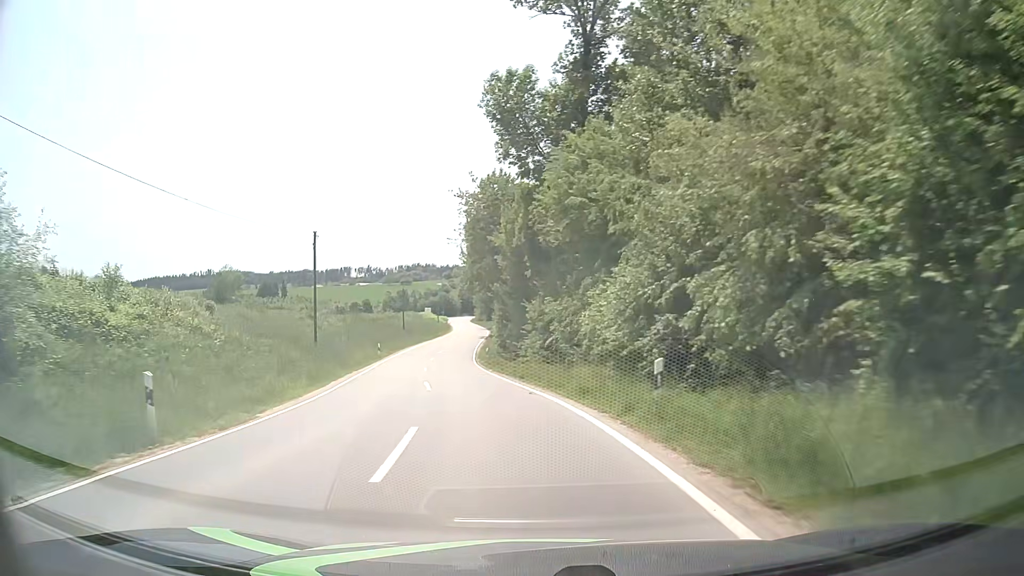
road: tertiary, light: Day
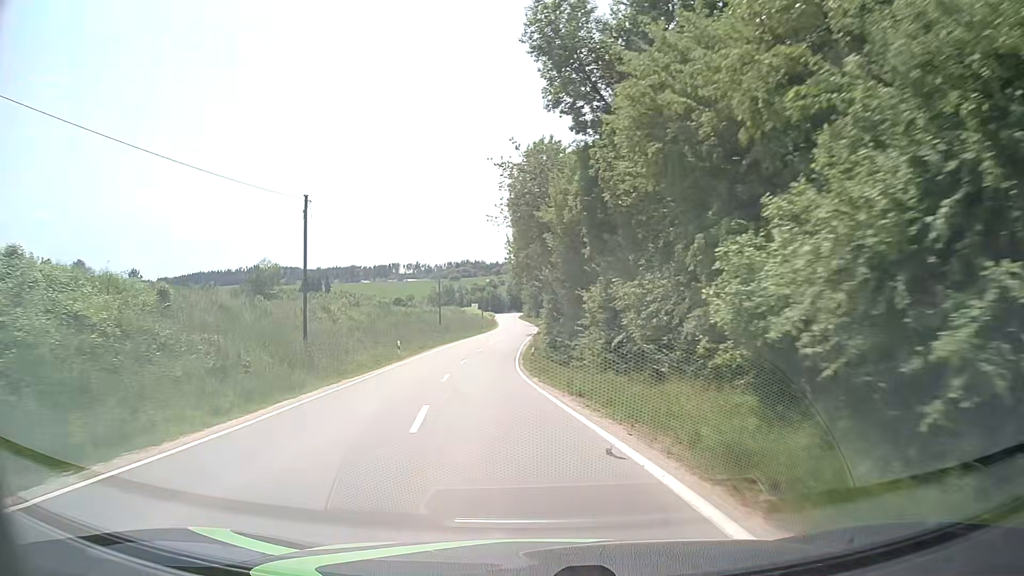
(-0.4, +8.9) m; -4°
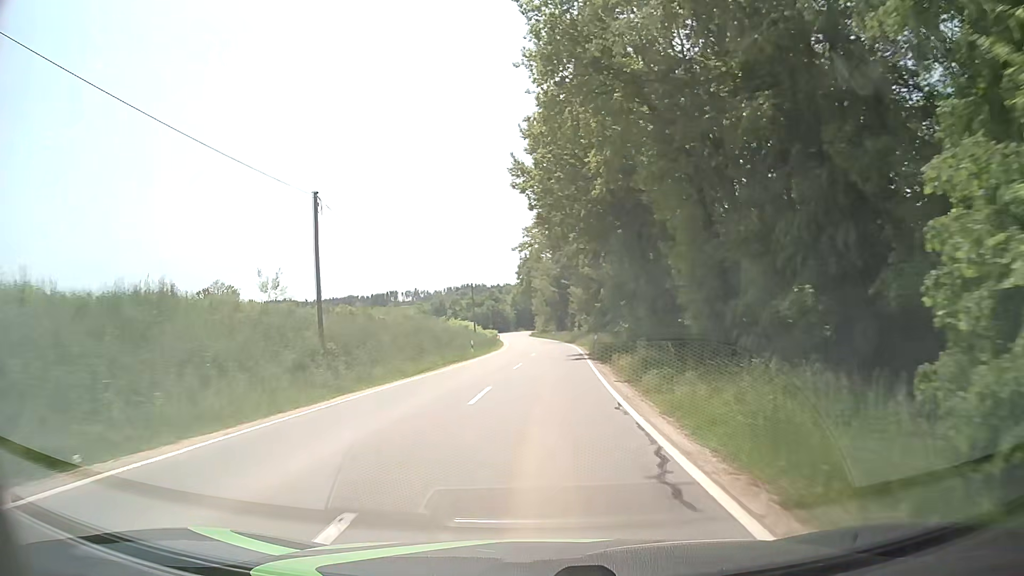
(-3.4, +45.5) m; -2°
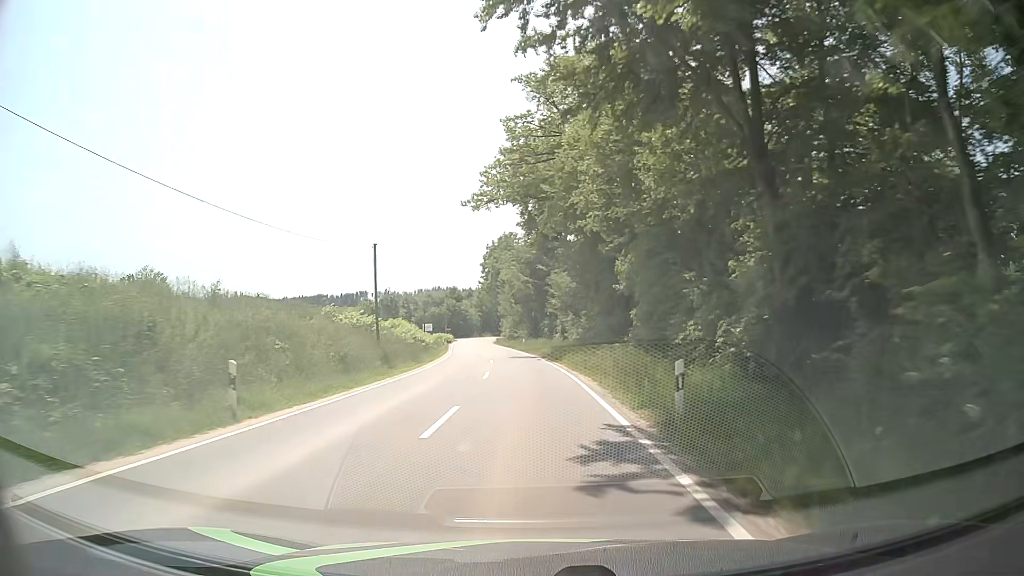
(+0.9, +28.5) m; +3°
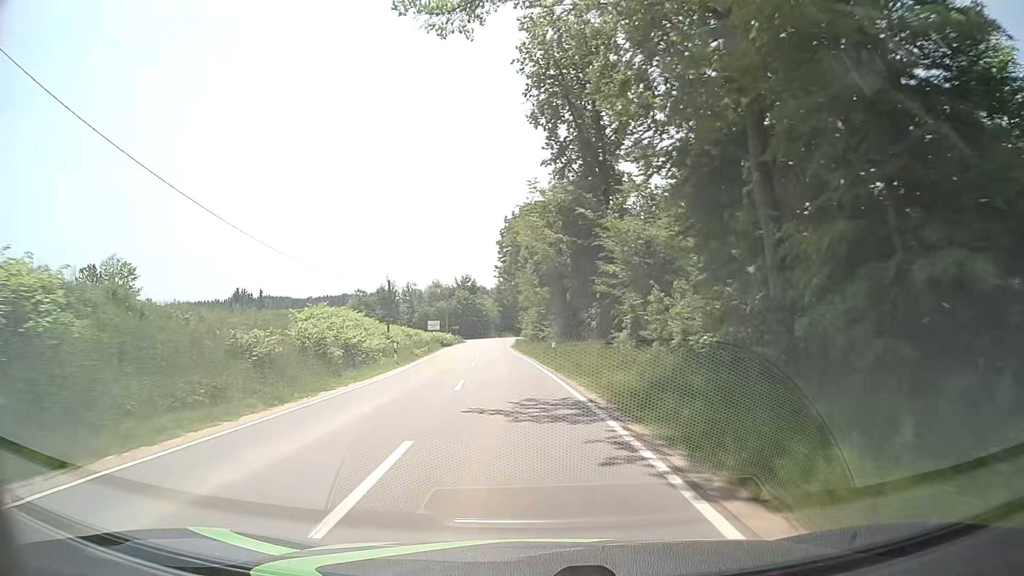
(-0.6, +29.1) m; -2°
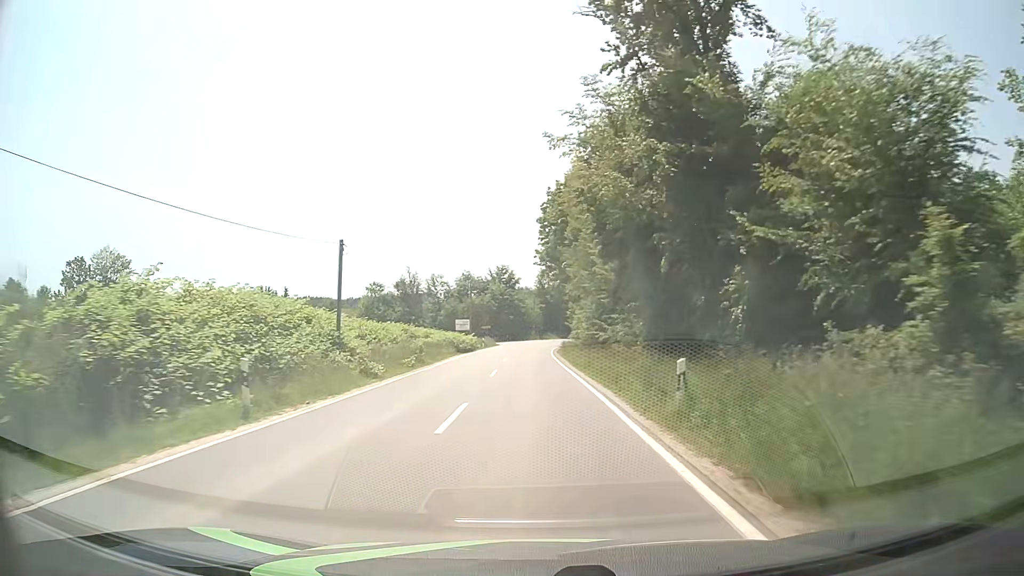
(-0.7, +19.4) m; -5°
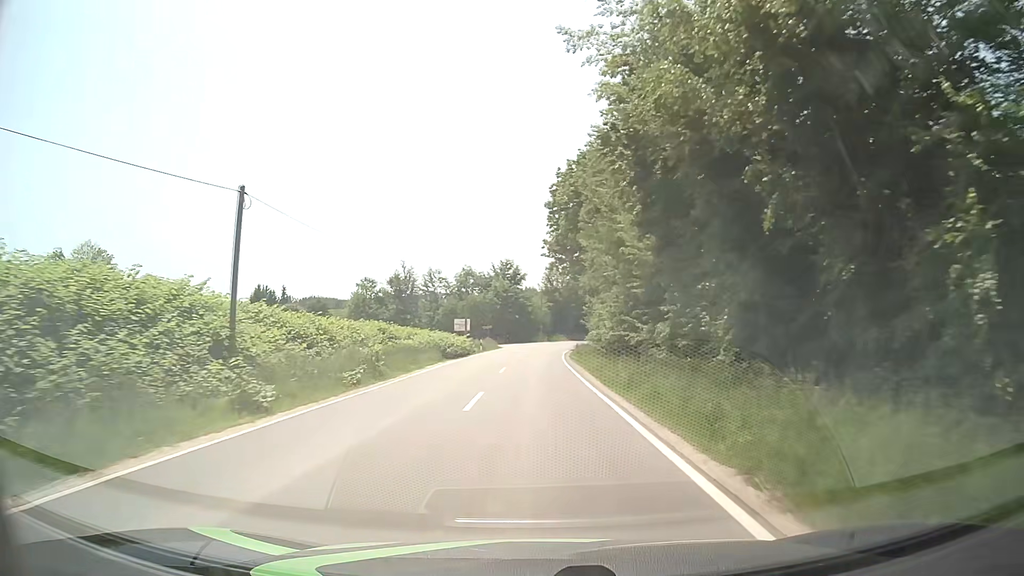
(0.0, +9.6) m; 0°
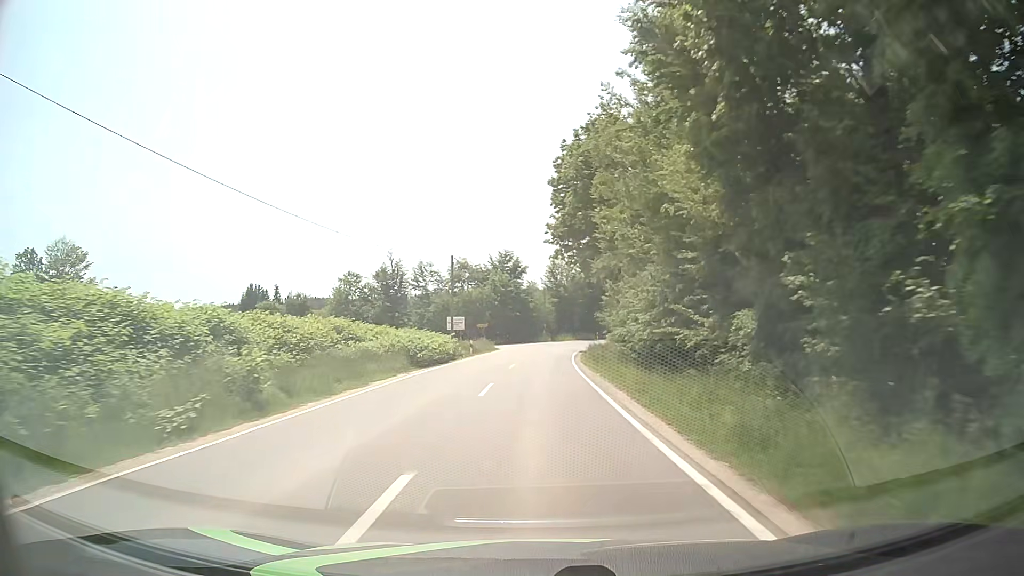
(0.0, +9.5) m; 0°
(0, +10) (0, +20) (0, +30) (+1, +40) (+2, +50) (+3, +60) (+5, +70) (+7, +79) (+12, +88) (+17, +97) m
